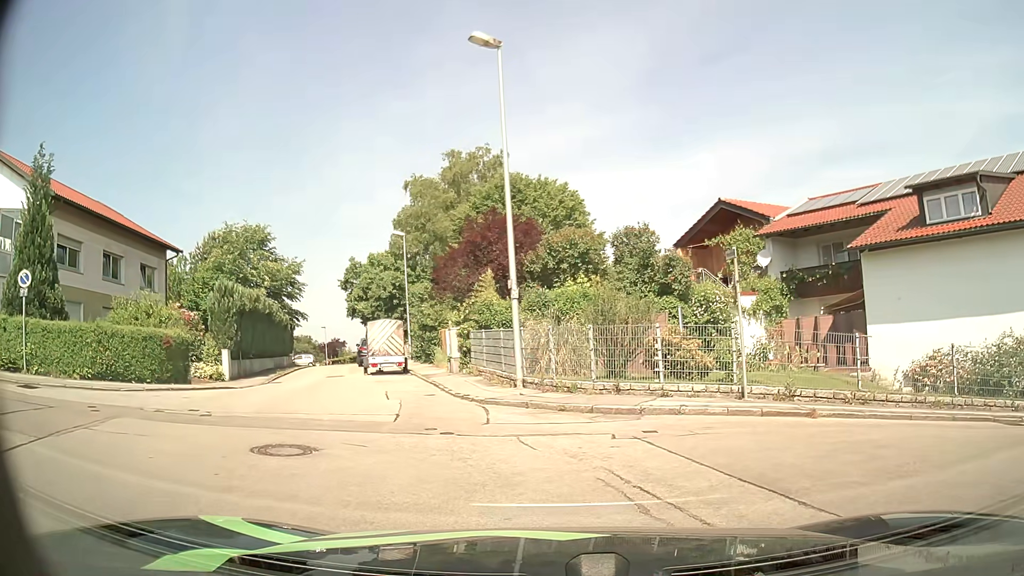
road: residential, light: Day
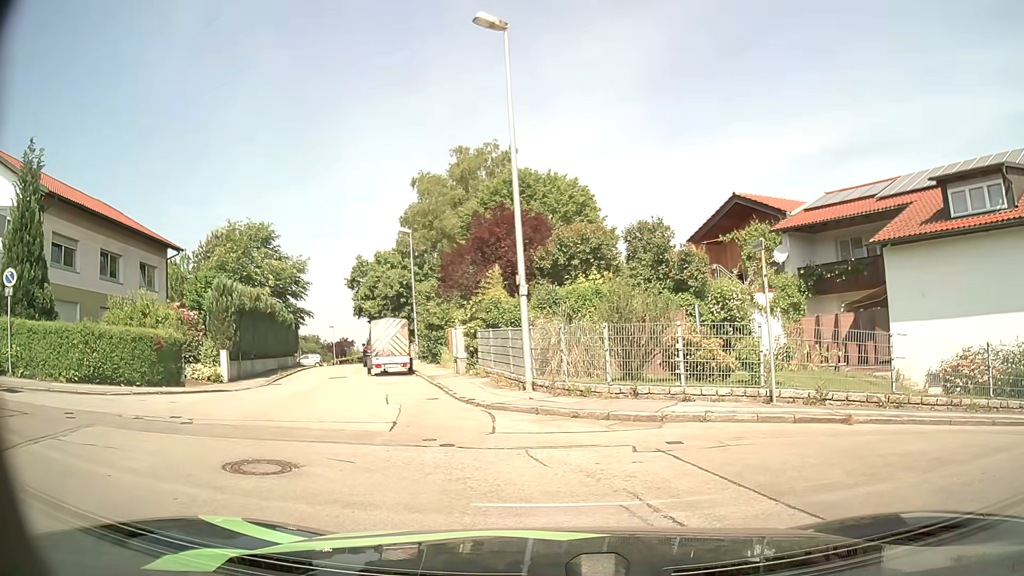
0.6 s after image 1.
(0.0, +1.0) m; -3°
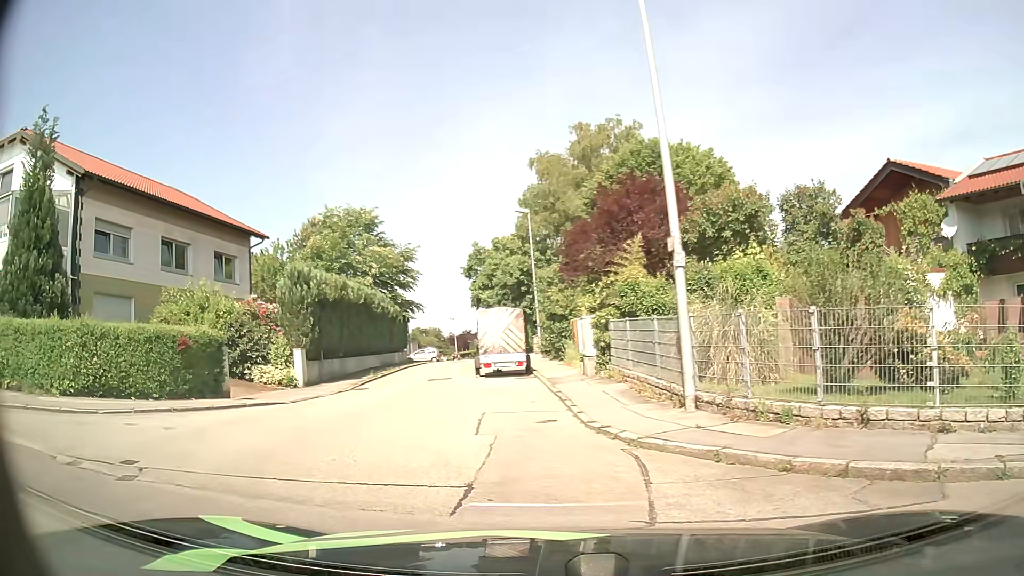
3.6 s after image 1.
(-0.2, +4.5) m; -11°
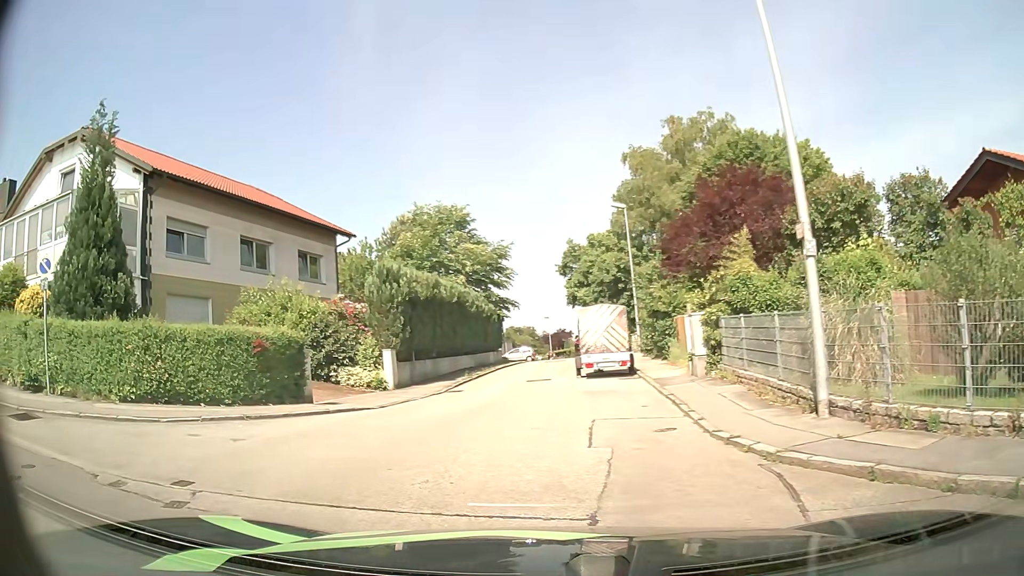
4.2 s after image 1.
(0.0, +1.1) m; -6°
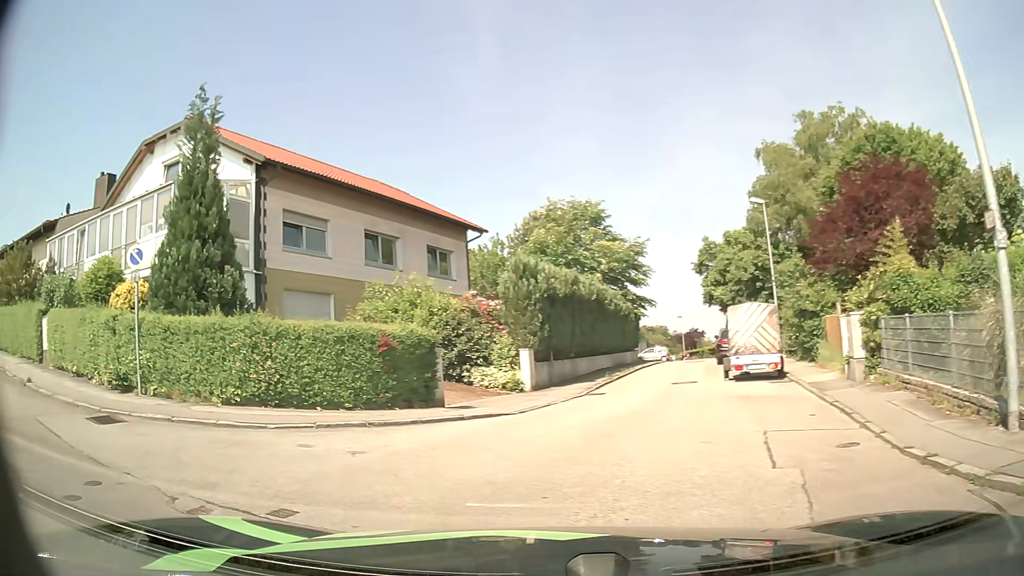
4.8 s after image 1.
(-0.1, +1.2) m; -9°
